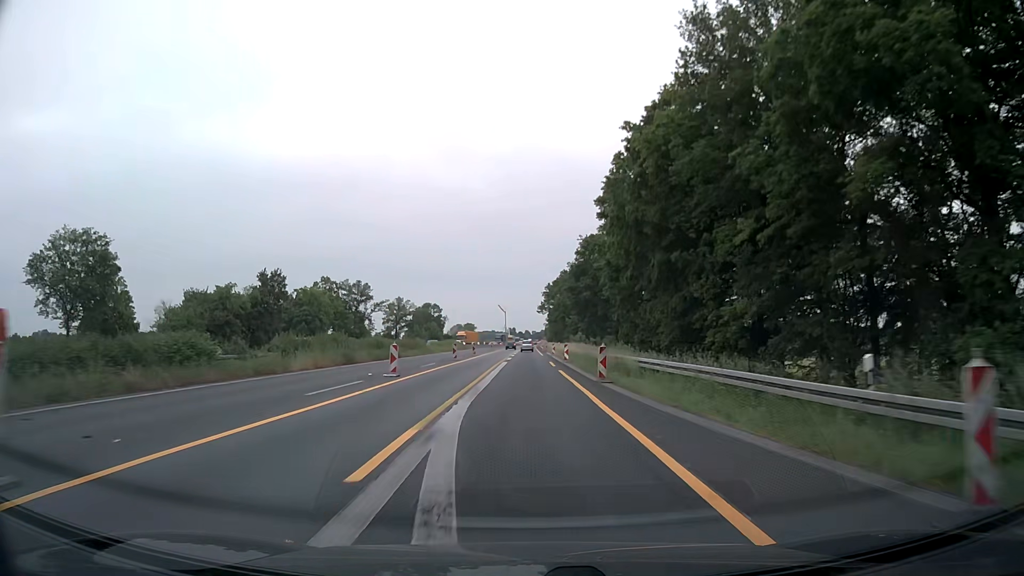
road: motorway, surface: asphalt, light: Day
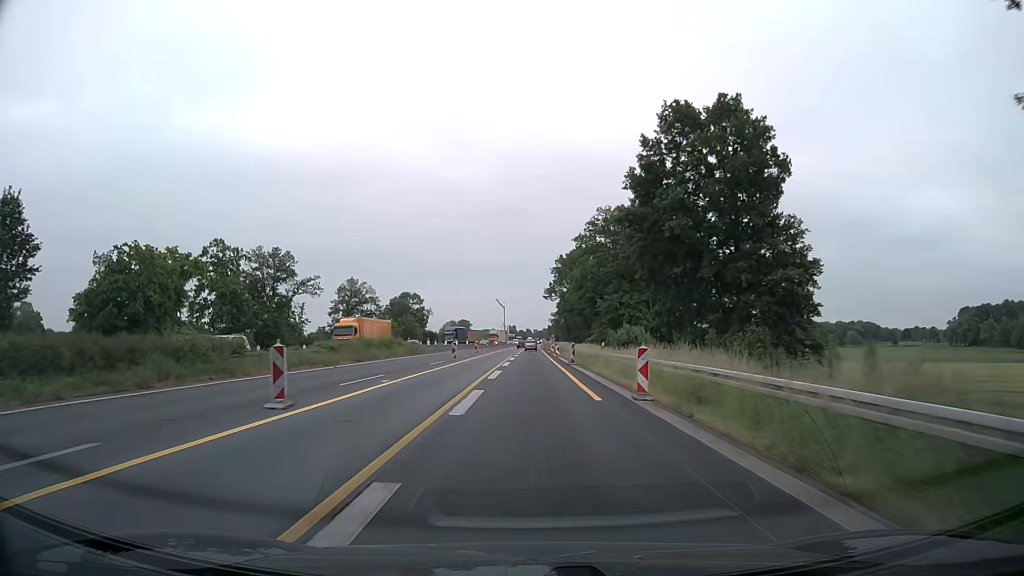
(-0.2, +50.2) m; 0°
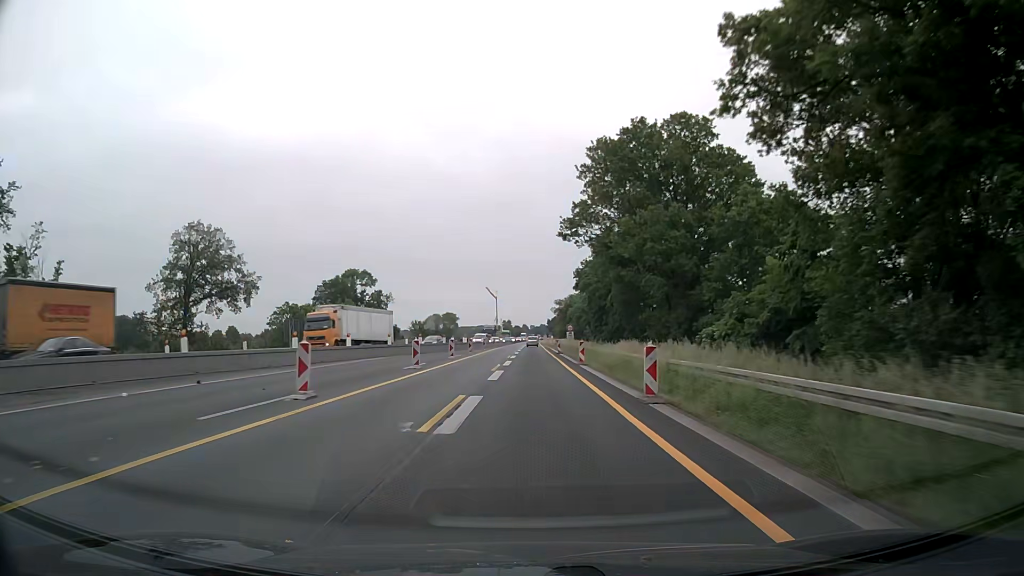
(-0.3, +62.7) m; 0°
(0, +10) (0, +20) (0, +30) (0, +40) (0, +50) (0, +60) (0, +70) (0, +80) (0, +90) (0, +100) m
